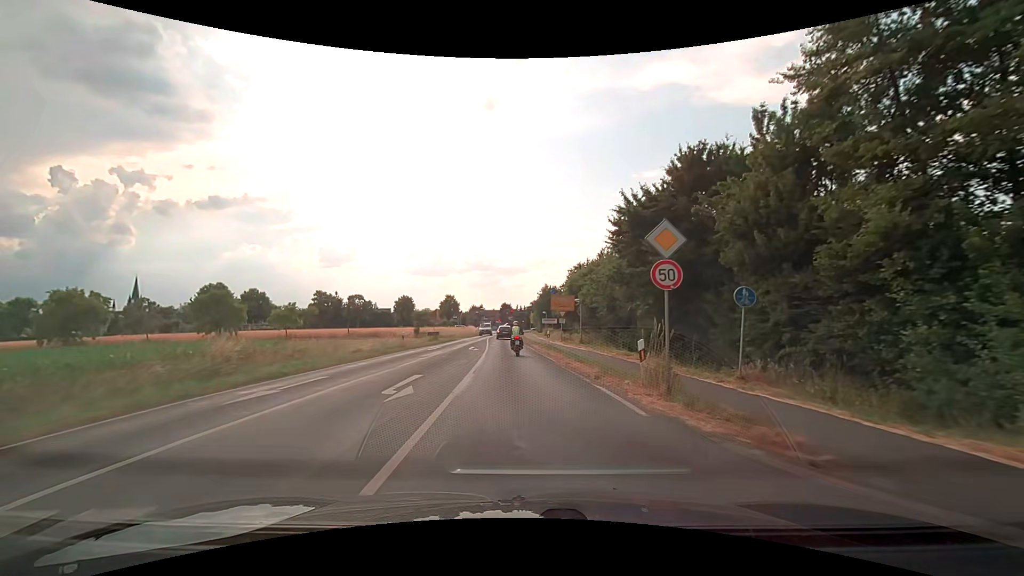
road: secondary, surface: asphalt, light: Day
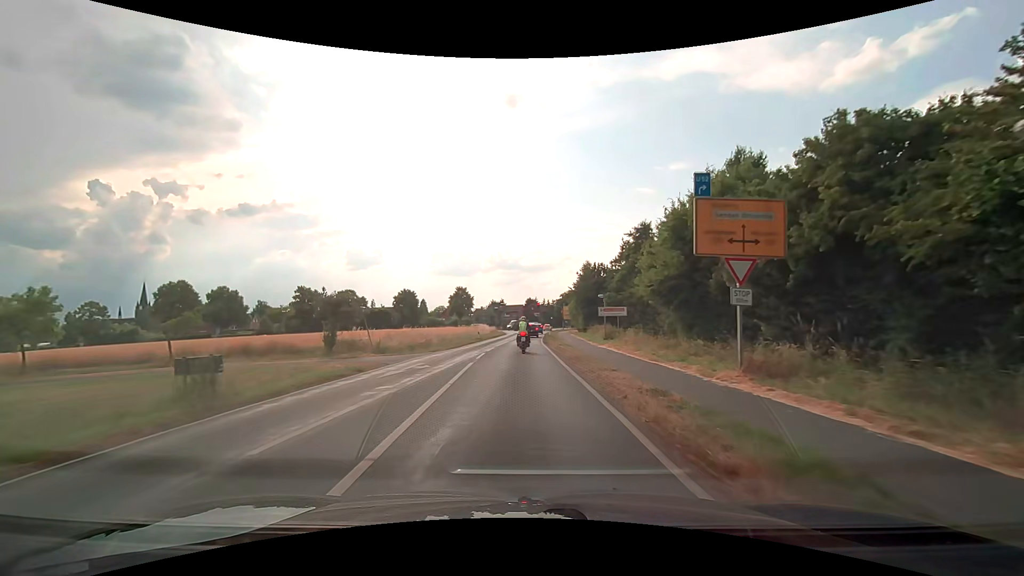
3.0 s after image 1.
(-0.9, +35.8) m; -3°
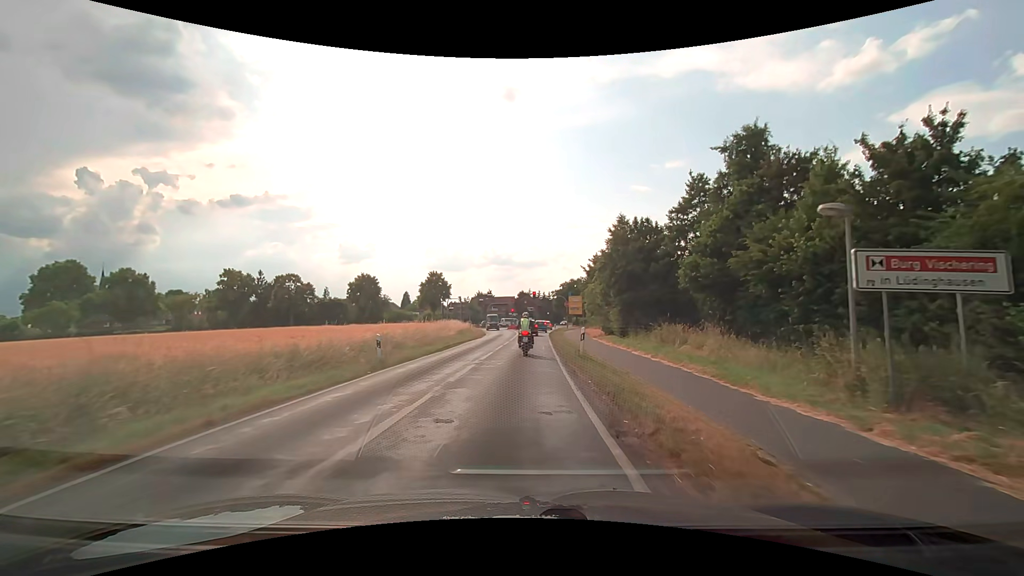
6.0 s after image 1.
(+0.1, +31.6) m; +1°
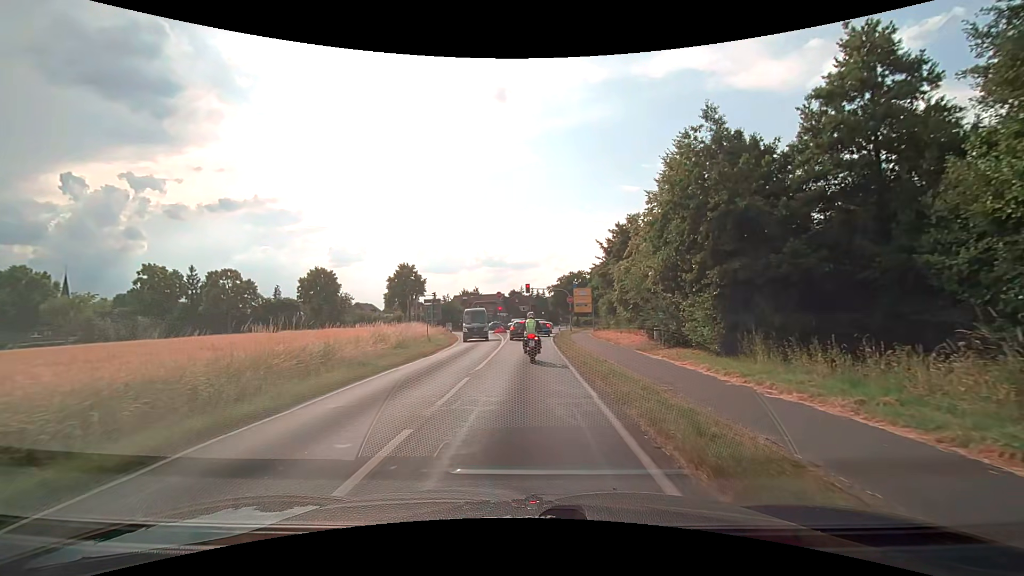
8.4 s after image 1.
(-0.1, +20.7) m; 0°
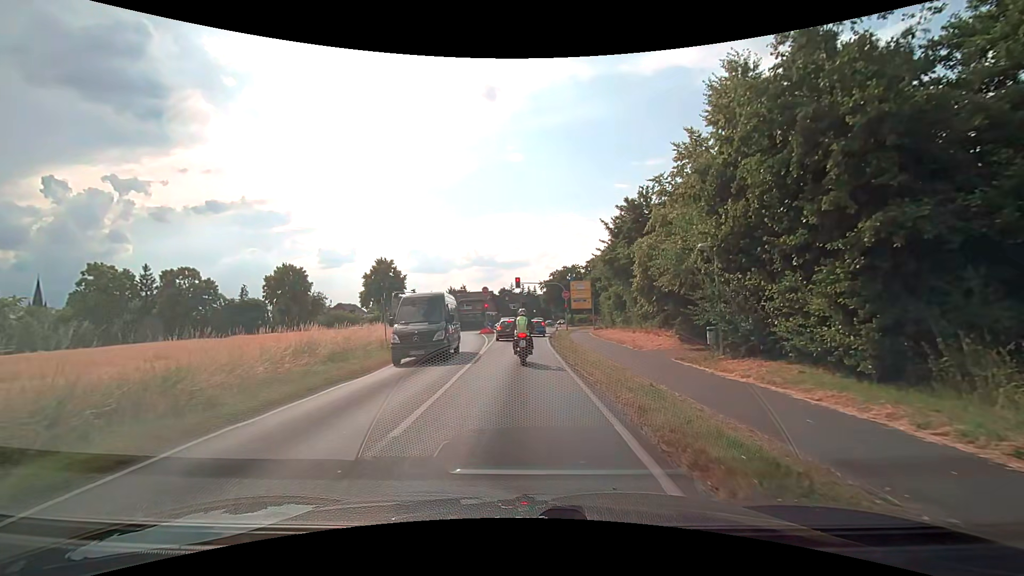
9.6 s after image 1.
(+0.1, +8.2) m; +2°
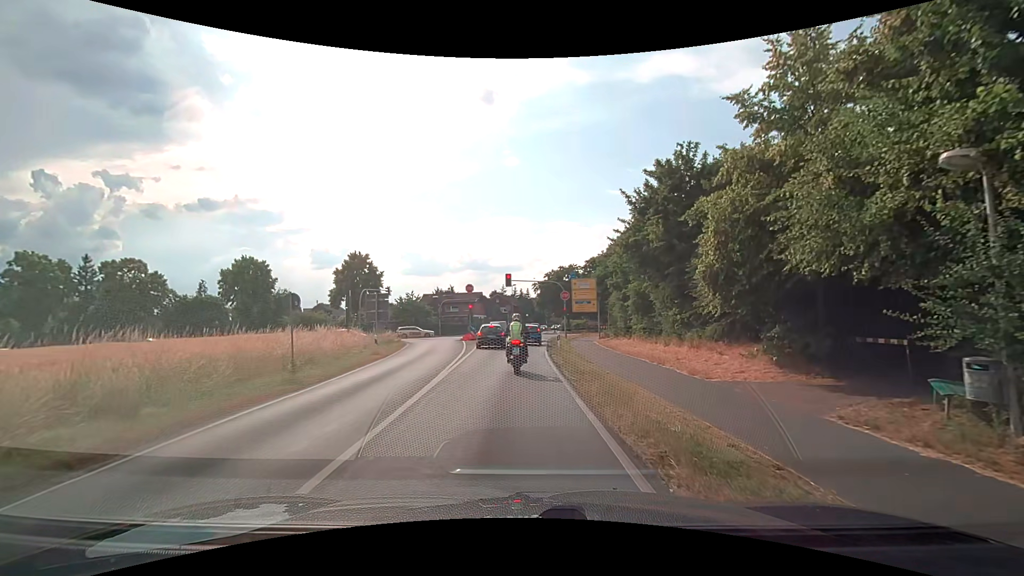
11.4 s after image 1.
(0.0, +9.7) m; 0°
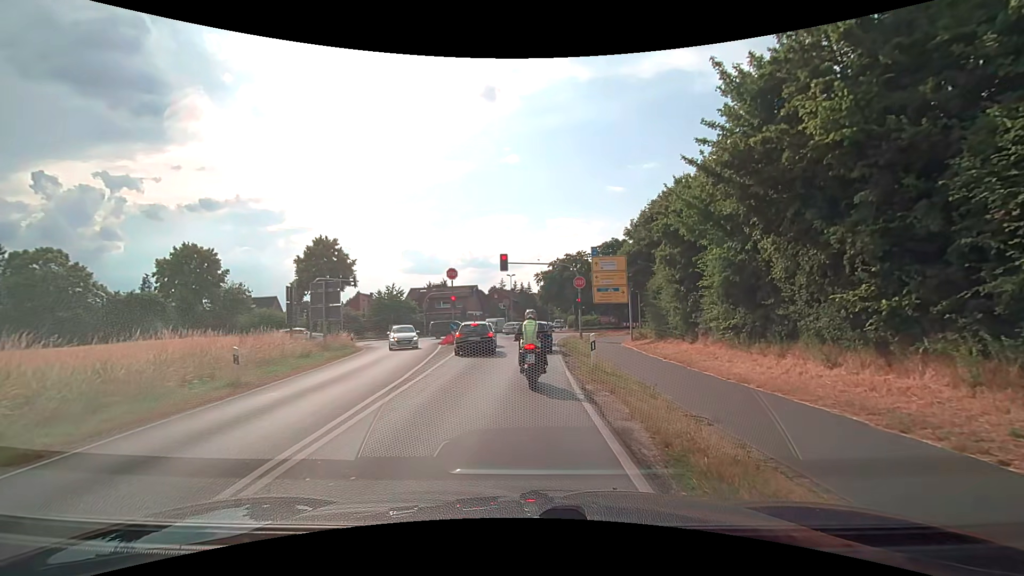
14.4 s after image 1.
(+0.1, +13.0) m; +1°
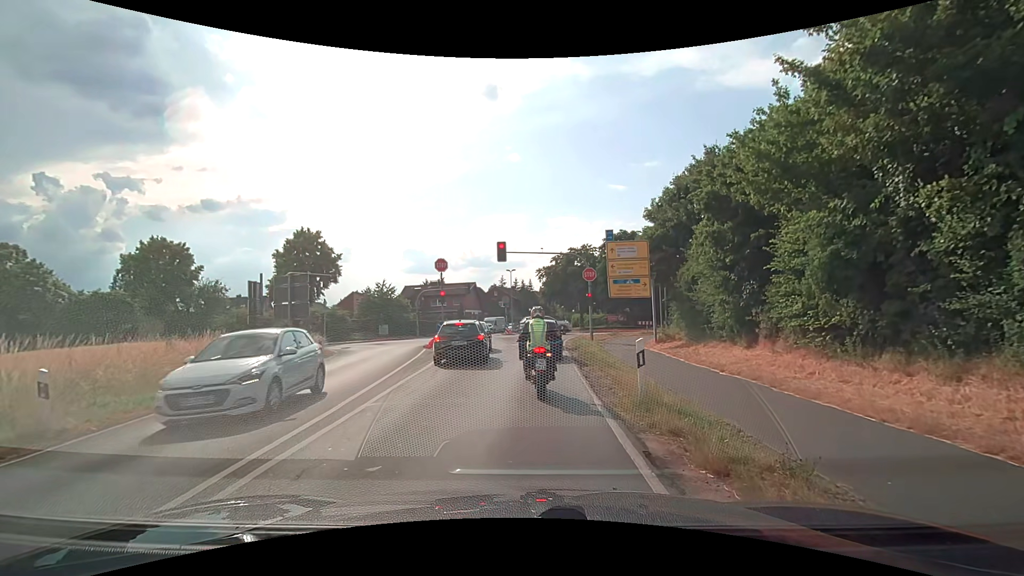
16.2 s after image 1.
(0.0, +5.4) m; +1°
